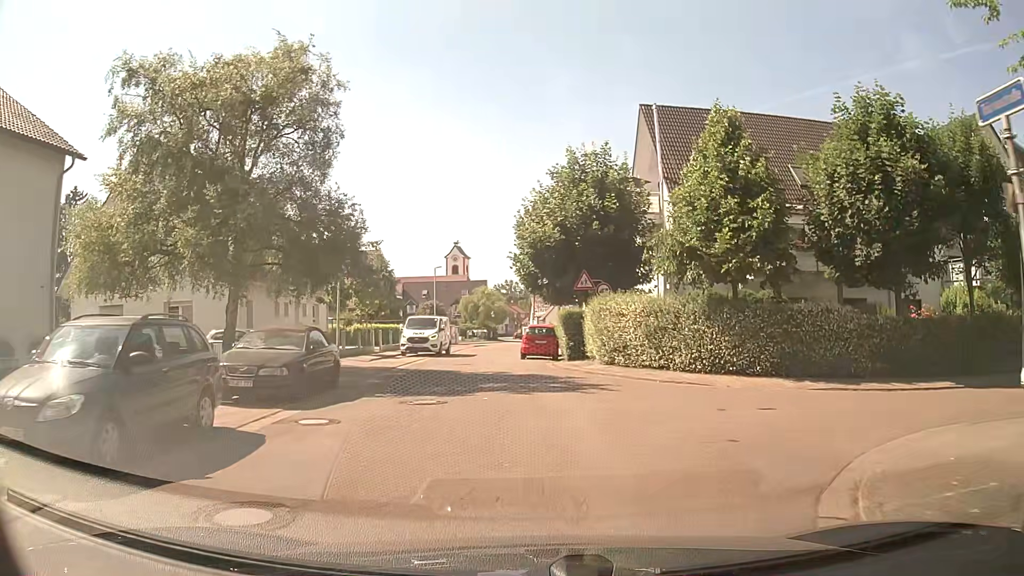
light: Day
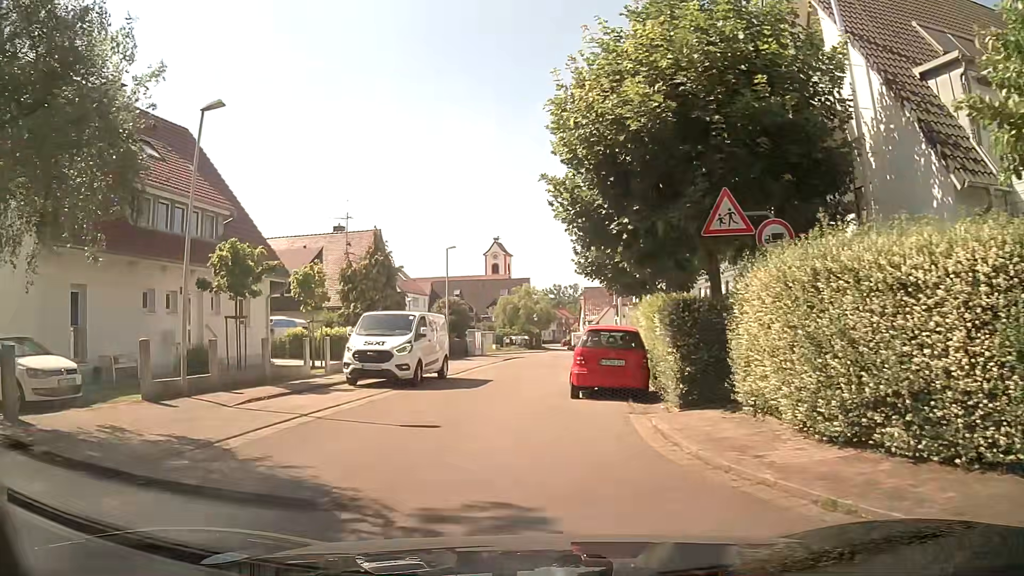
(+0.1, +15.6) m; -4°
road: residential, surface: asphalt
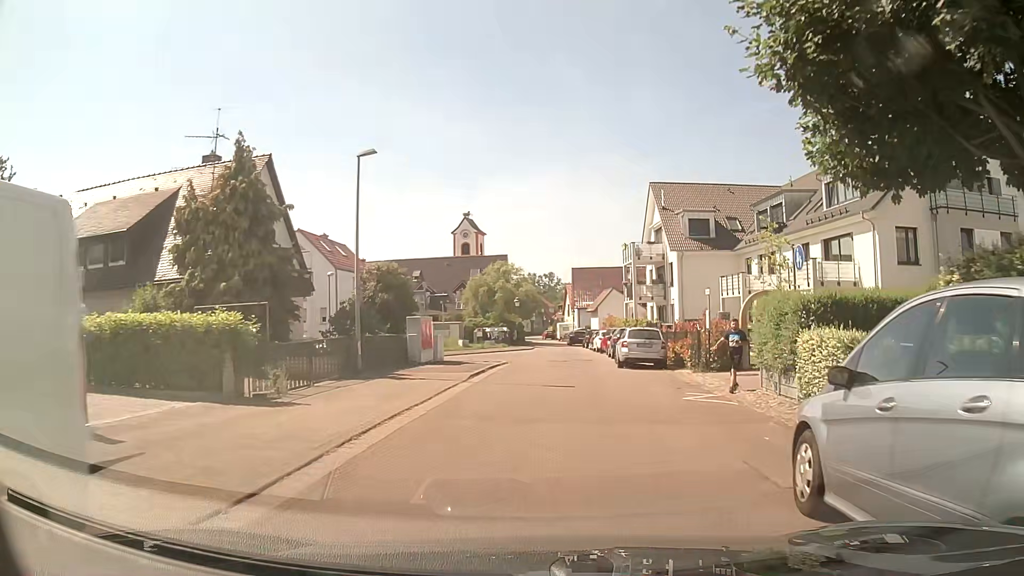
(-0.5, +18.8) m; +3°
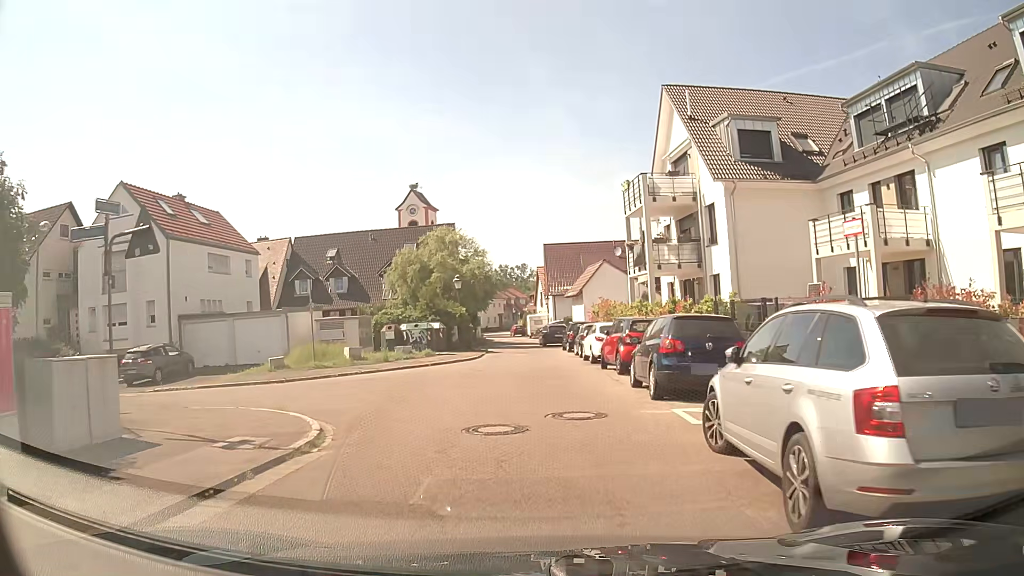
(+1.0, +20.1) m; +1°
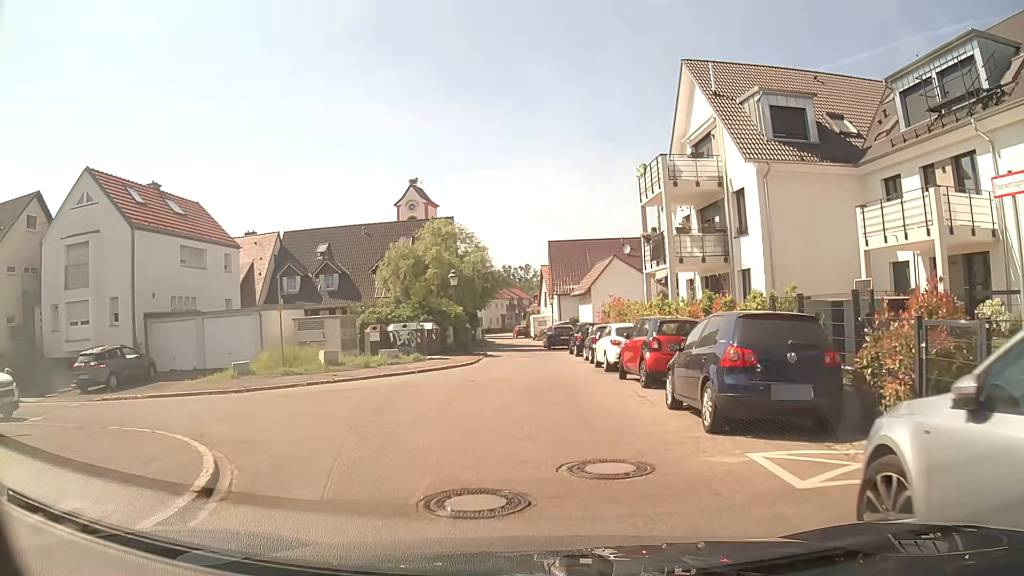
(0.0, +3.5) m; 0°
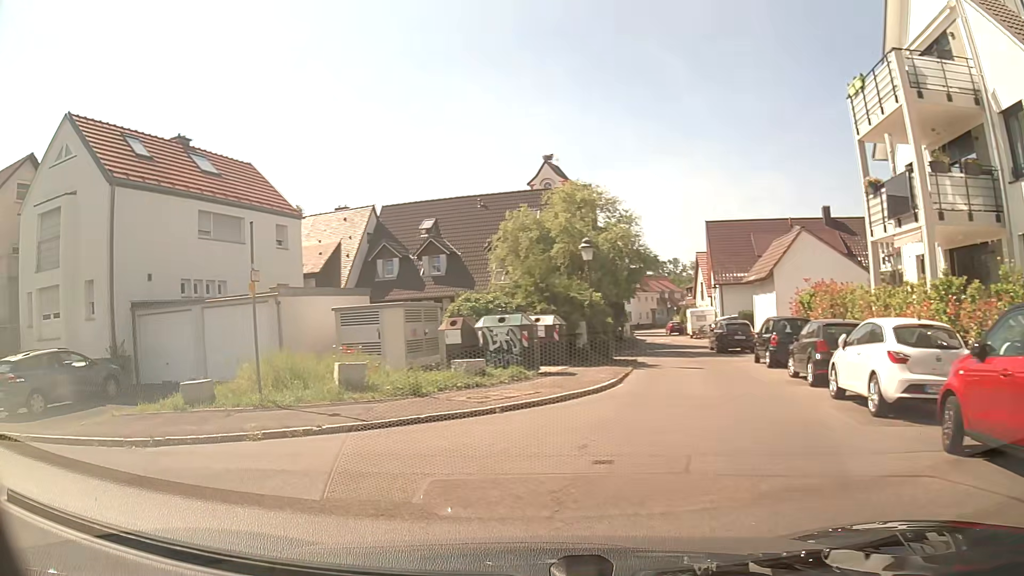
(-0.3, +10.1) m; -13°
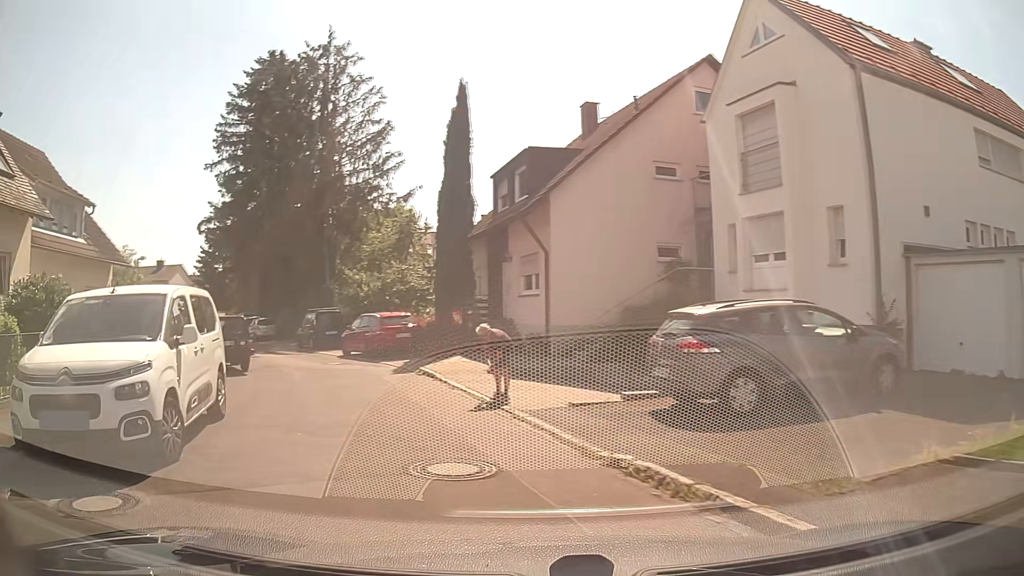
(-3.8, +6.5) m; -63°
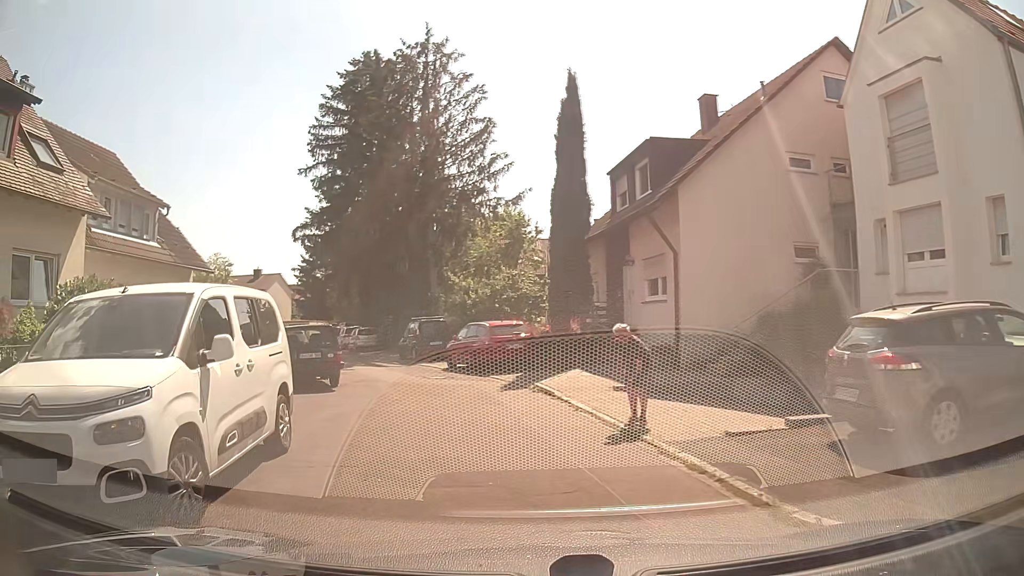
(-0.1, +2.1) m; -9°
